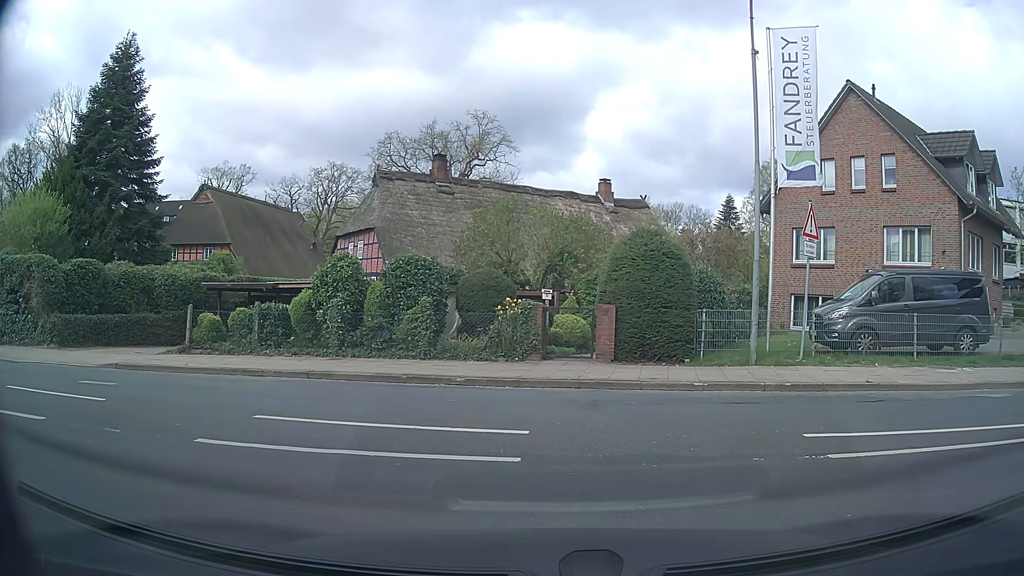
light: Day
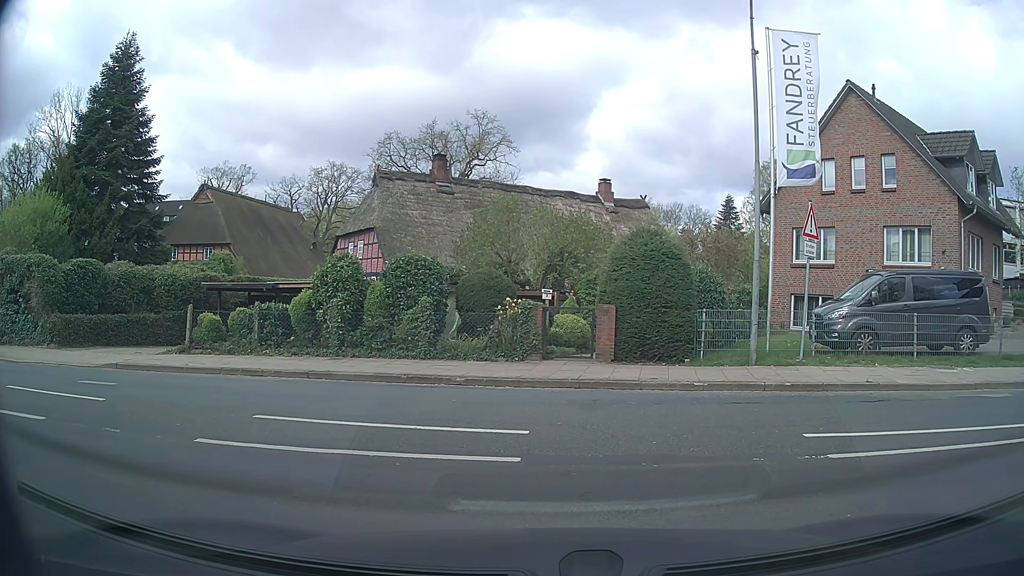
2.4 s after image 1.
(0.0, 0.0) m; 0°
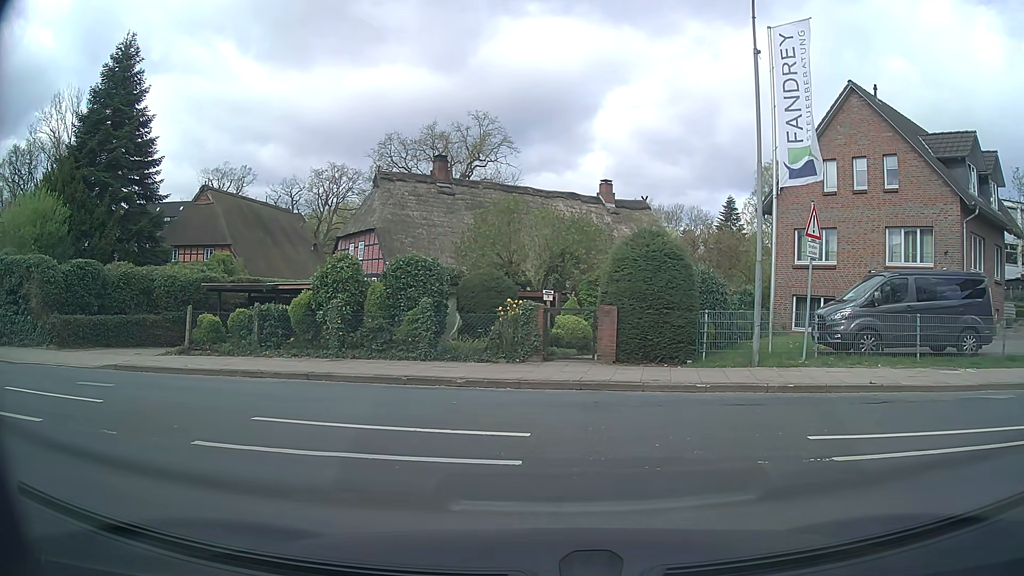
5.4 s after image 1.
(0.0, +0.1) m; 0°
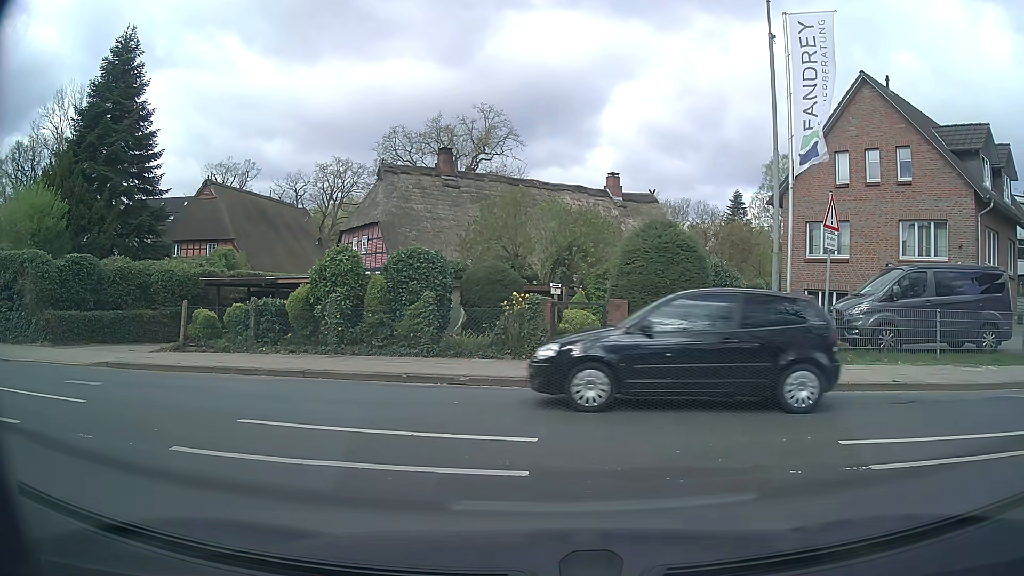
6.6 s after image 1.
(0.0, +0.6) m; 0°
